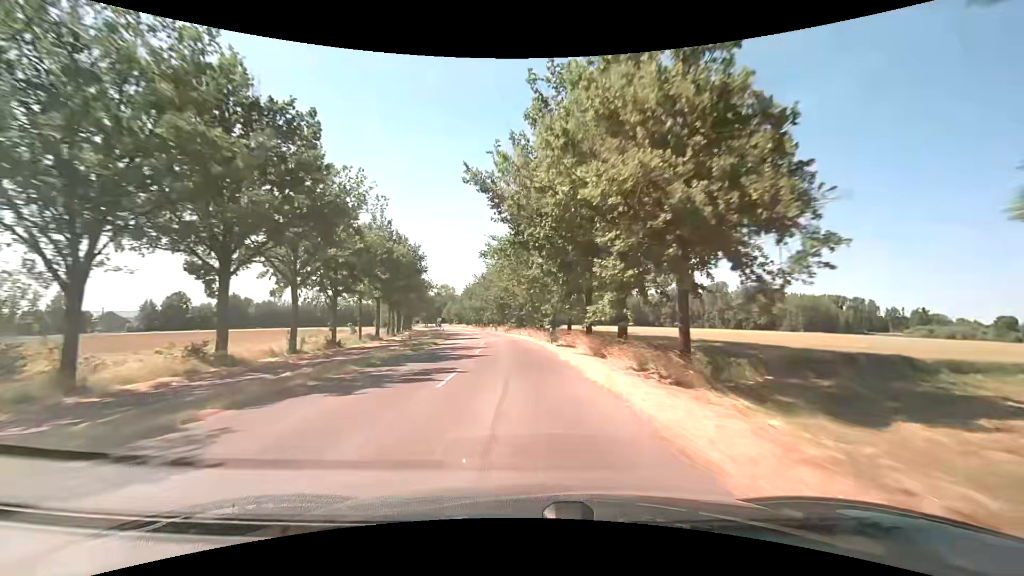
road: secondary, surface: asphalt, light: Day
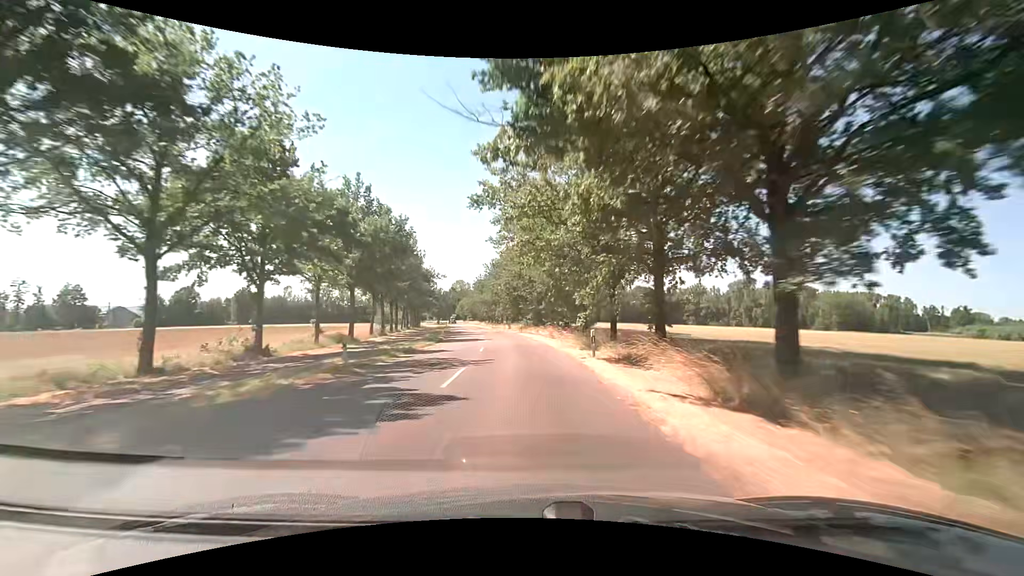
(-0.2, +12.4) m; -2°
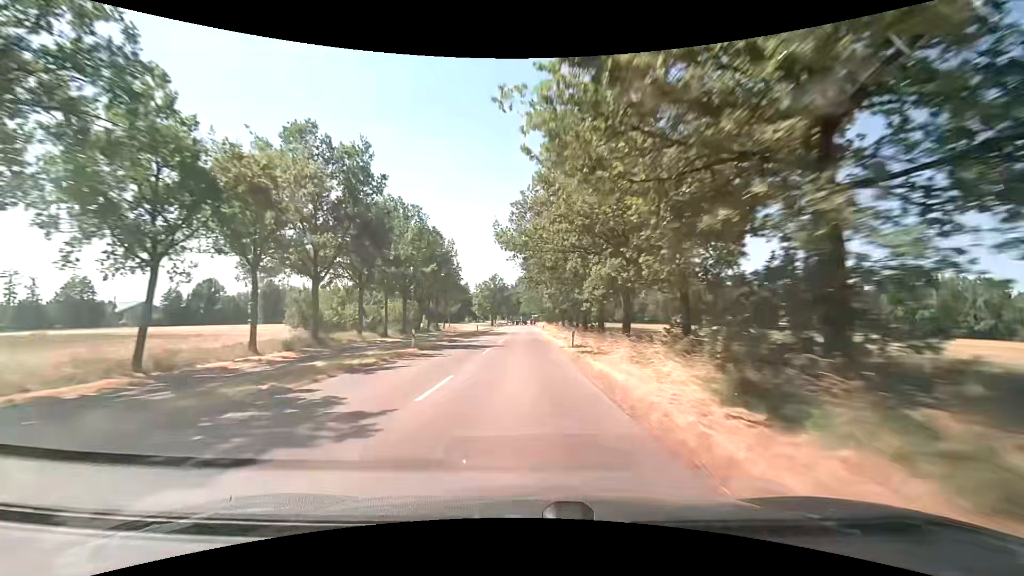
(-4.2, +61.5) m; -9°
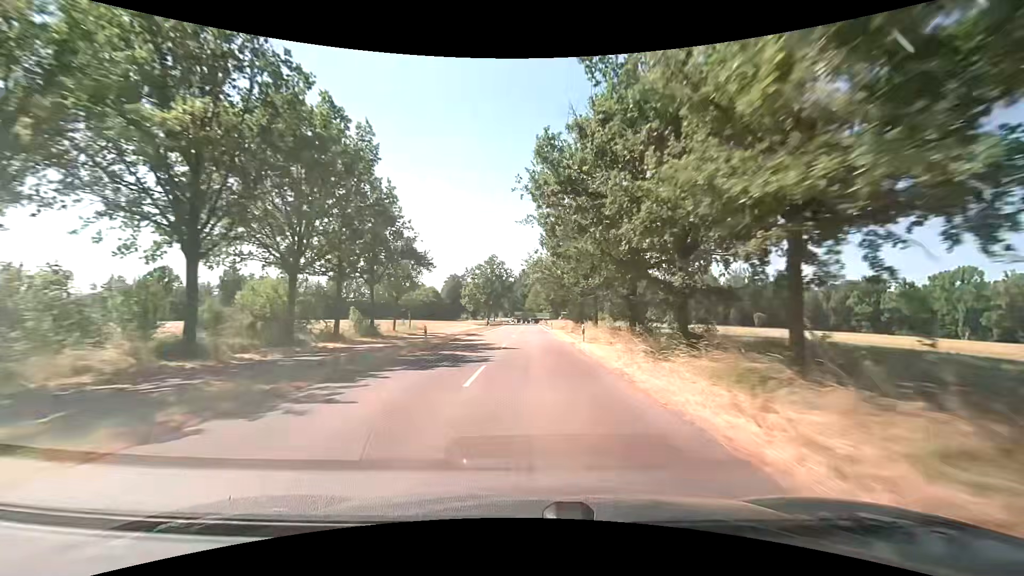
(-0.7, +34.9) m; -1°
(0, +10) (0, +20) (0, +30) (0, +40) (0, +50) (0, +60) (+1, +70) (+1, +80) (+1, +90) (+2, +100) m
